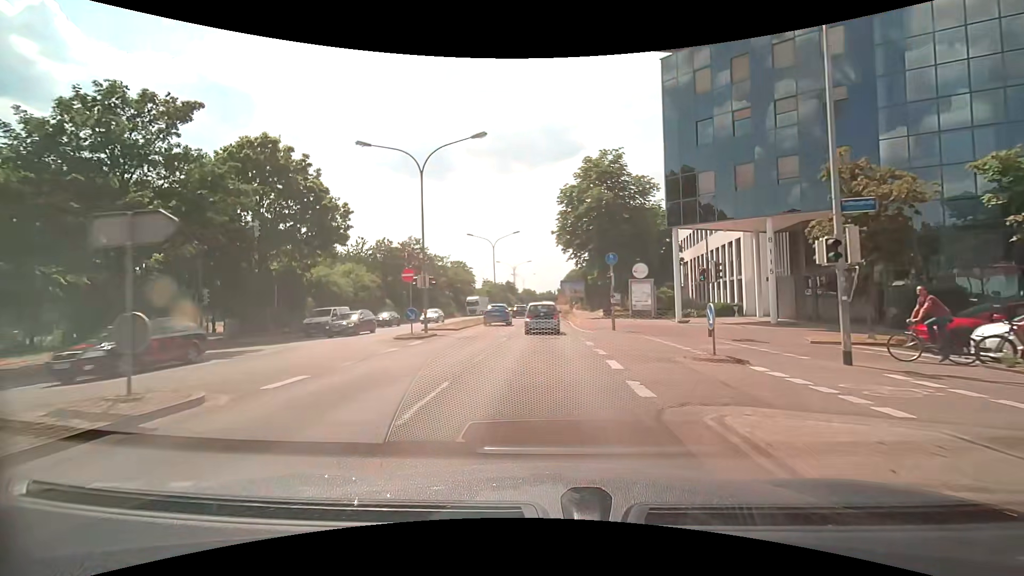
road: primary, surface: asphalt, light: Day
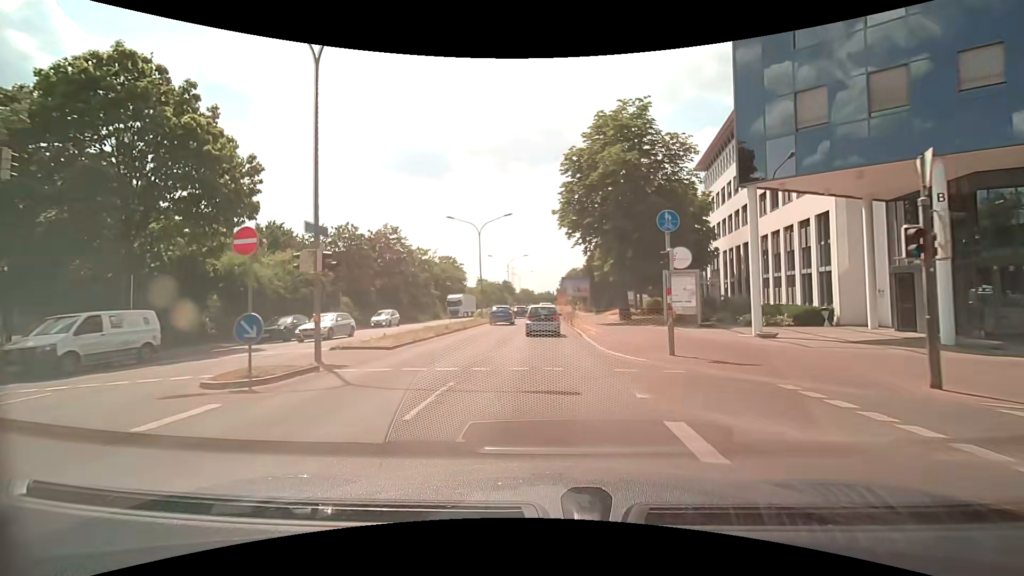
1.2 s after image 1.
(+0.1, +11.7) m; +1°
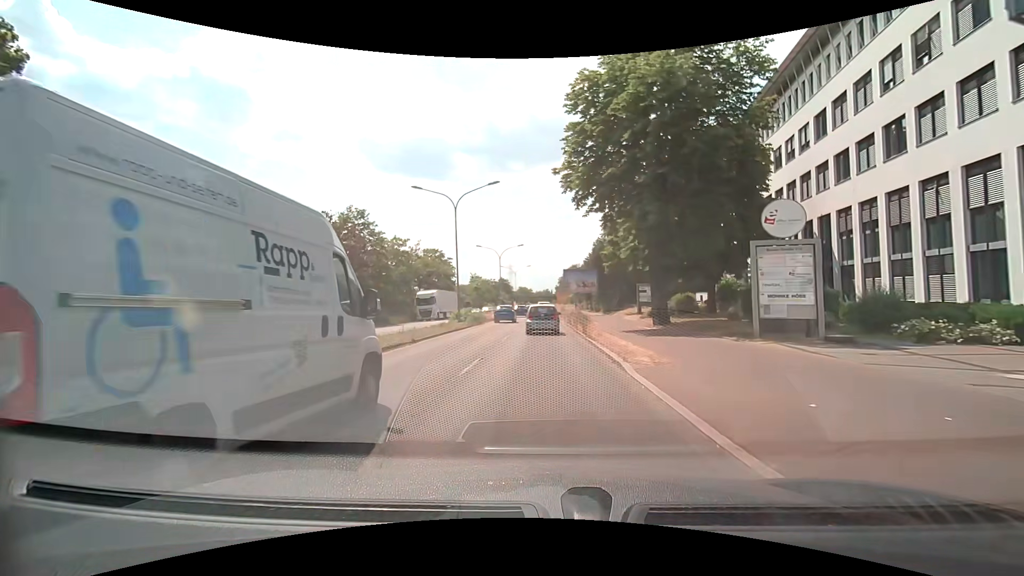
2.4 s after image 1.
(0.0, +11.9) m; 0°
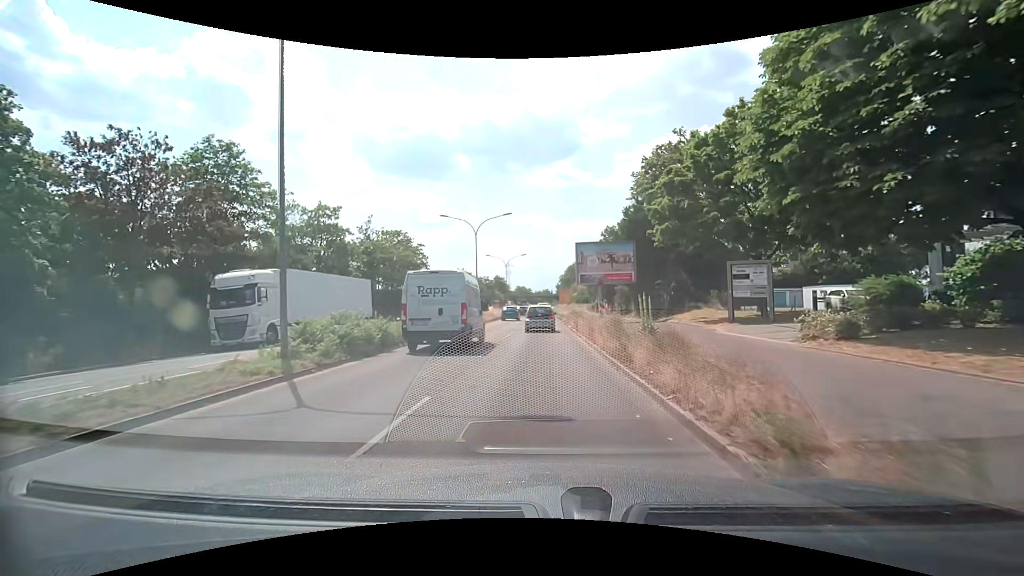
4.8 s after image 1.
(+0.1, +23.6) m; 0°
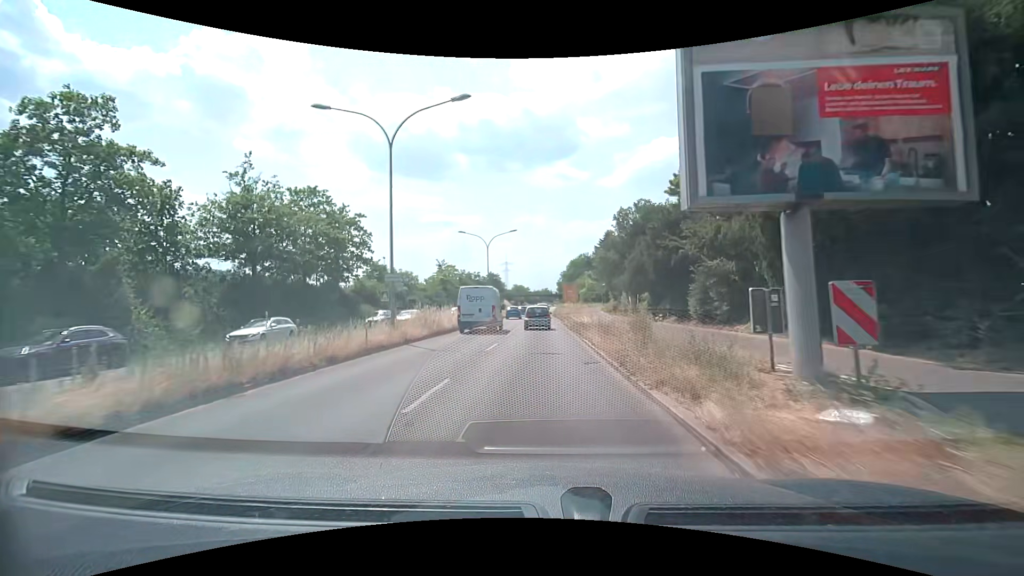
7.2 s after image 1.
(0.0, +25.6) m; 0°
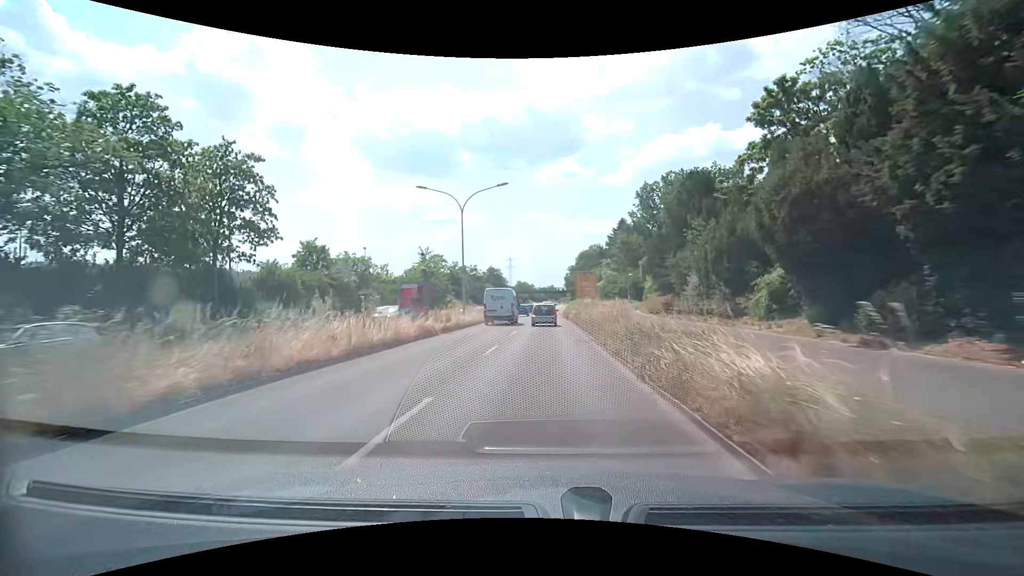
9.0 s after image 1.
(0.0, +20.4) m; 0°
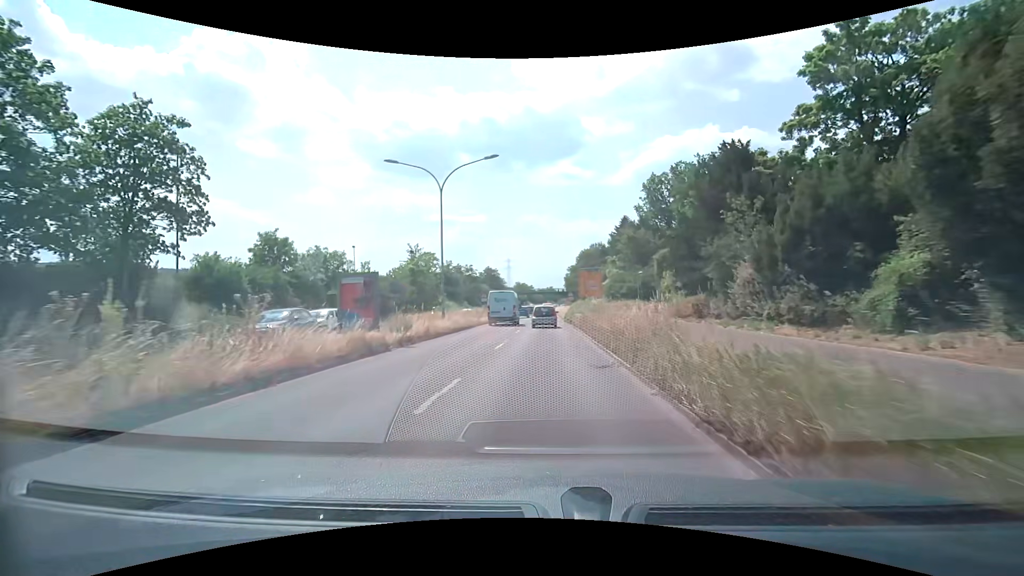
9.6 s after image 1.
(0.0, +7.0) m; 0°
